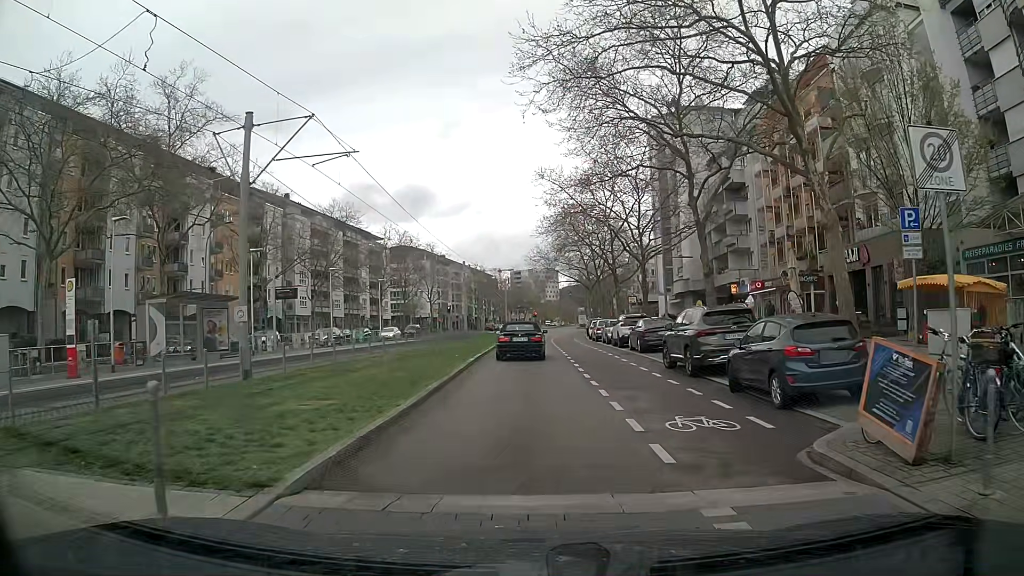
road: tertiary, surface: paving_stones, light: Day
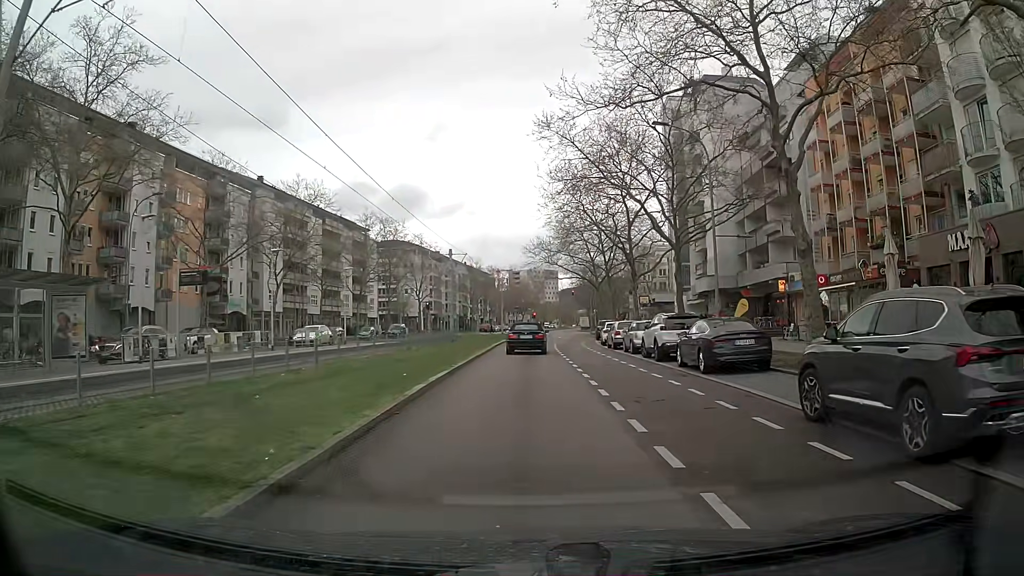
(-0.2, +10.5) m; -1°
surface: asphalt
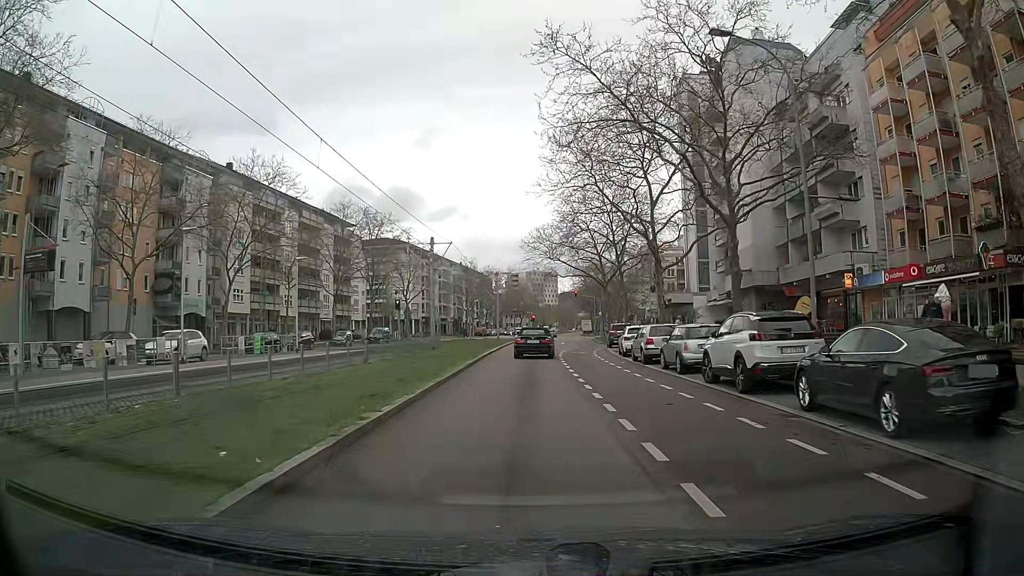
(+0.1, +9.8) m; +1°
